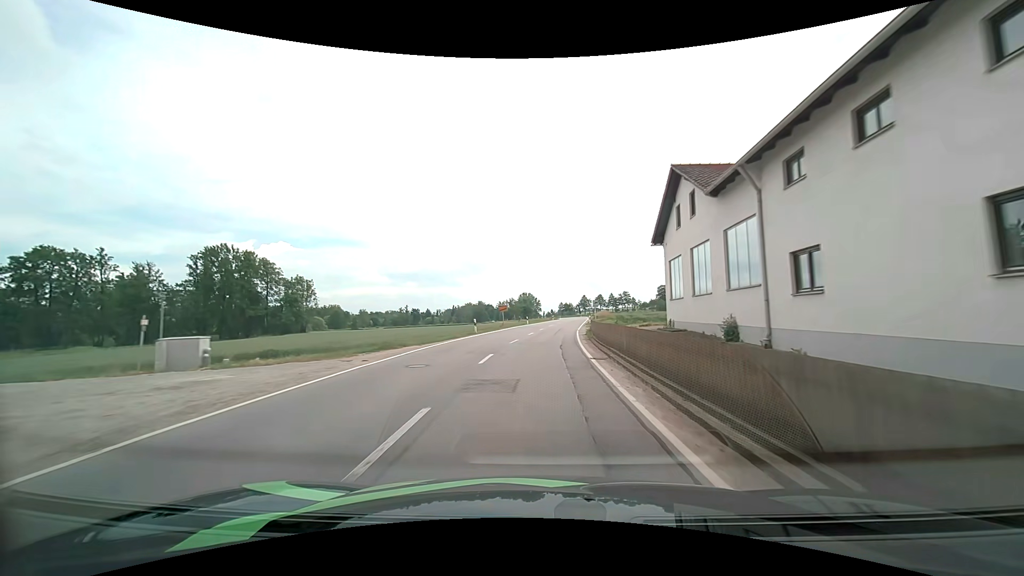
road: secondary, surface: asphalt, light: Day
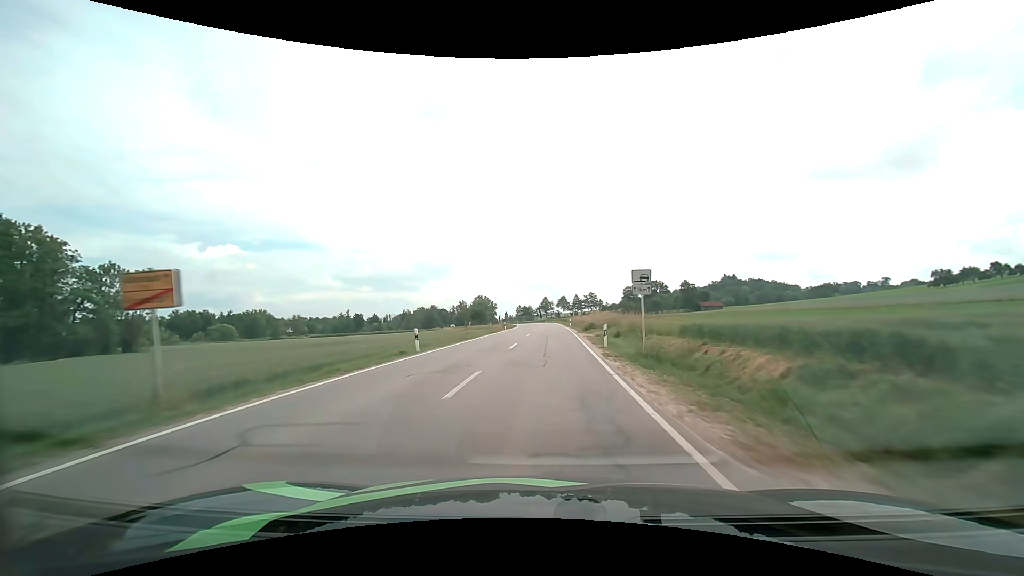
(+1.9, +42.2) m; +5°
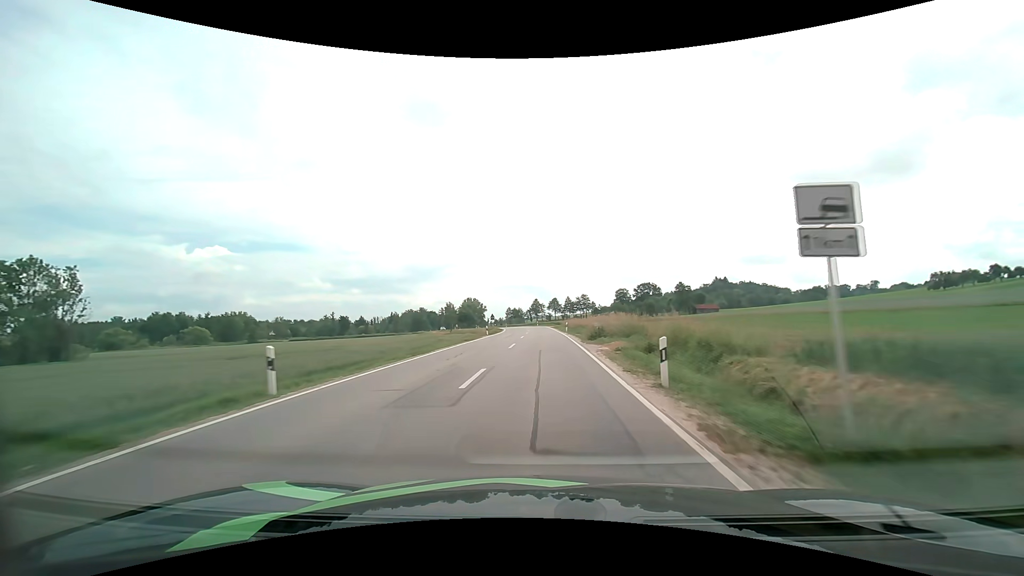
(+0.1, +10.7) m; +1°
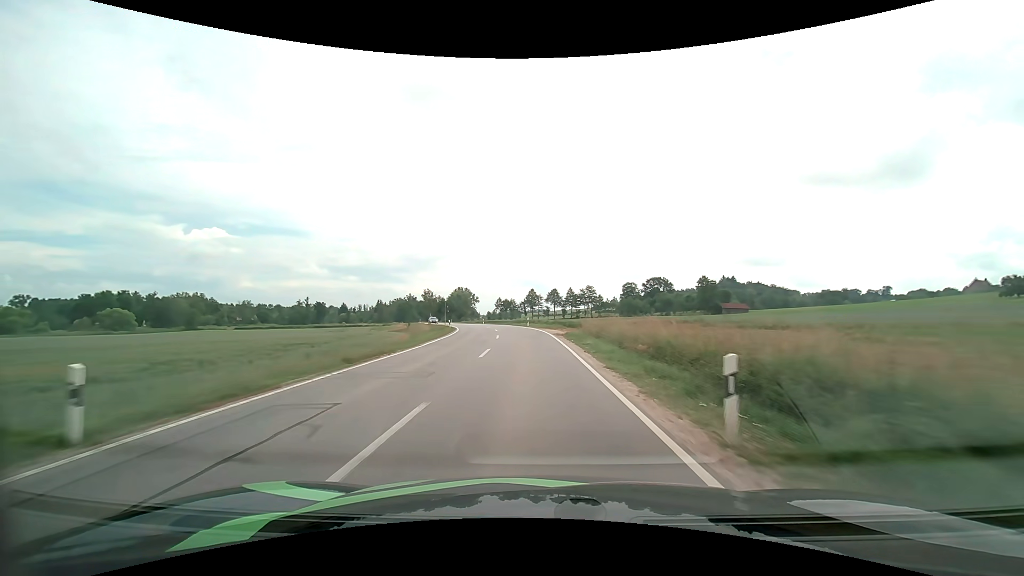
(+0.6, +43.0) m; +1°
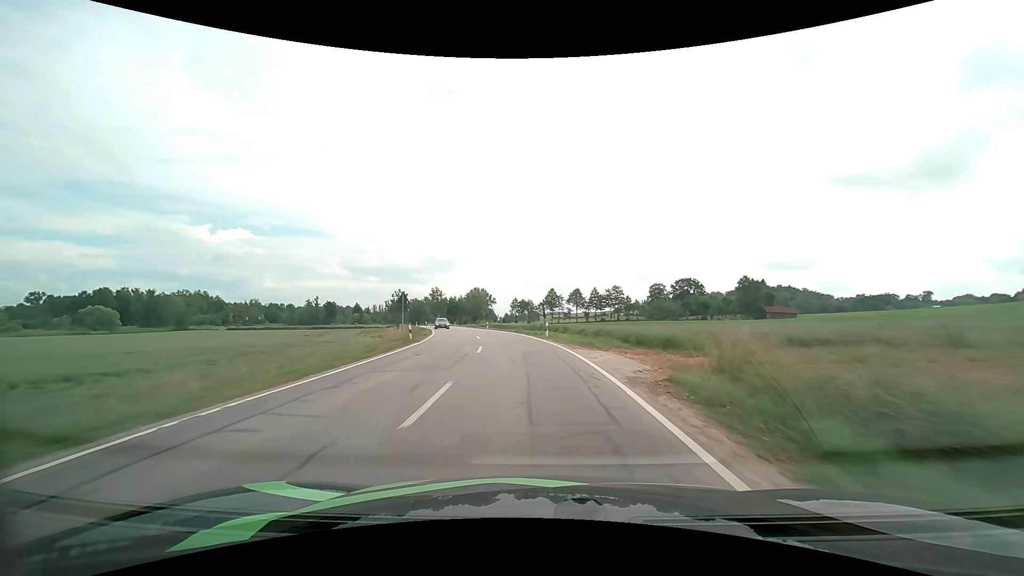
(-0.4, +21.5) m; -2°
(0, +10) (-1, +20) (-2, +30) (-4, +40) (-5, +50) (-8, +59) (-10, +69) (-13, +79) (-15, +88) (-18, +98) m
